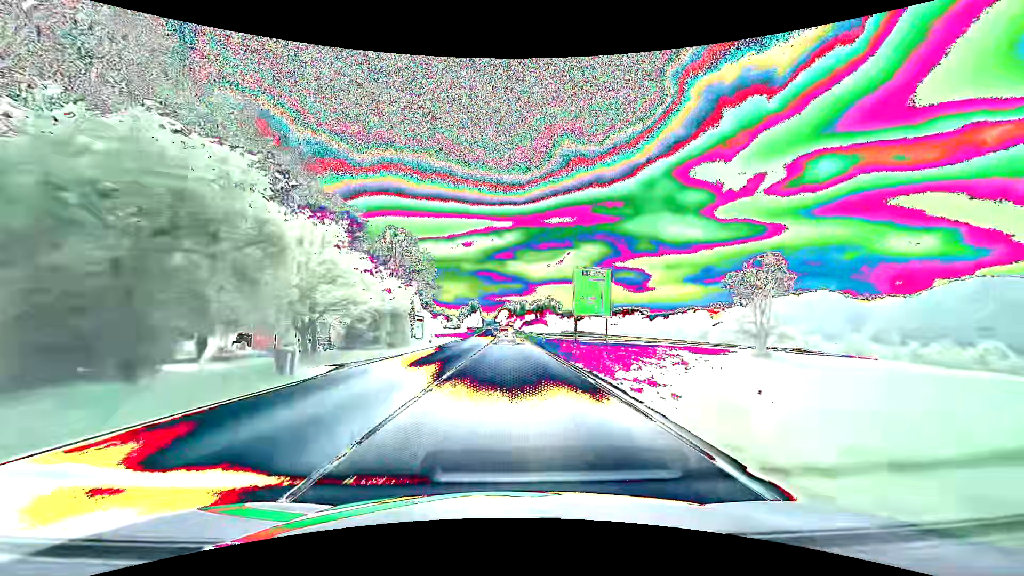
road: primary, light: Day
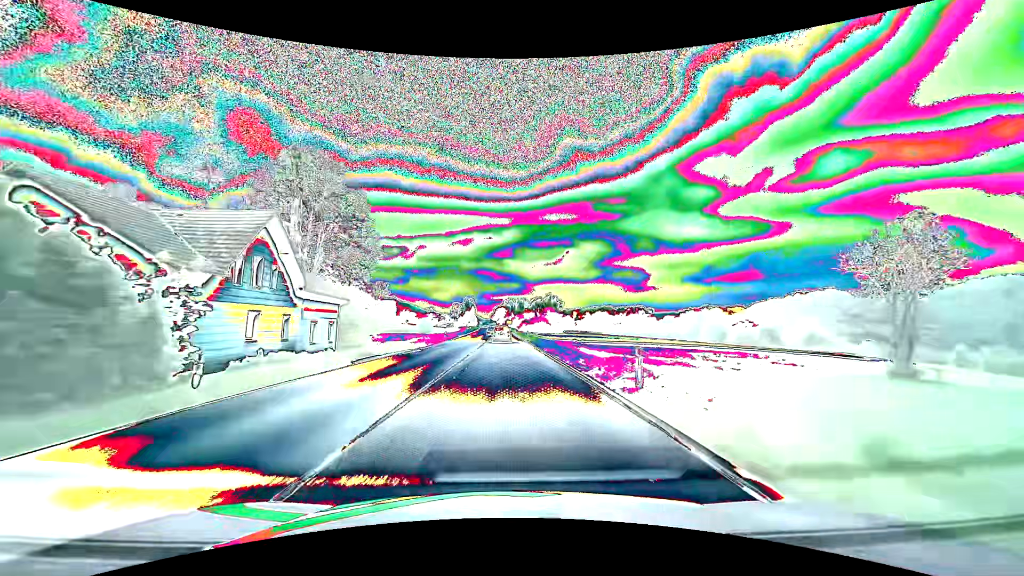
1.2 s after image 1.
(+0.1, +31.7) m; 0°
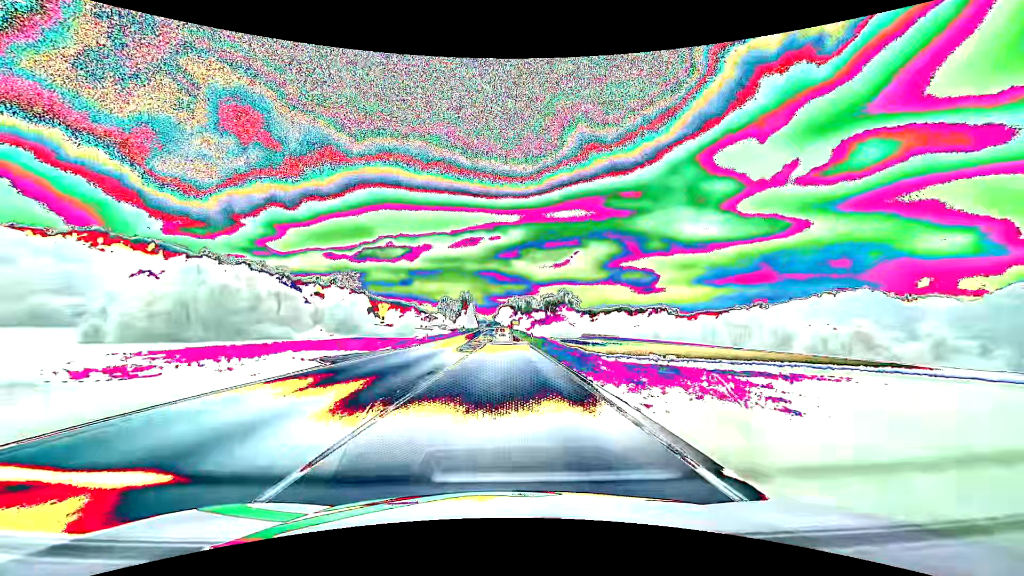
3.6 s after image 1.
(-0.2, +63.4) m; -1°
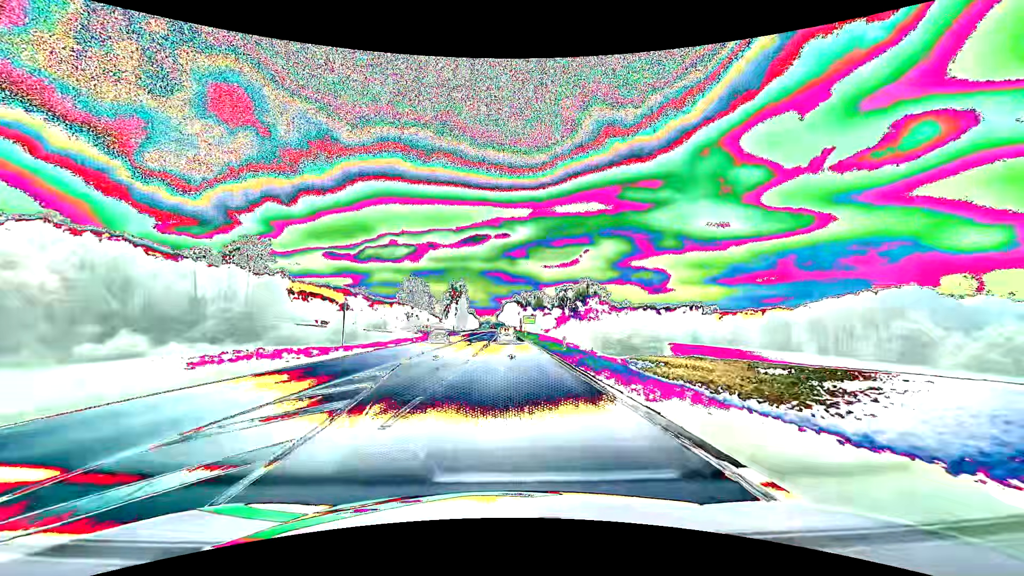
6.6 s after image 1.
(-0.4, +79.0) m; -1°
